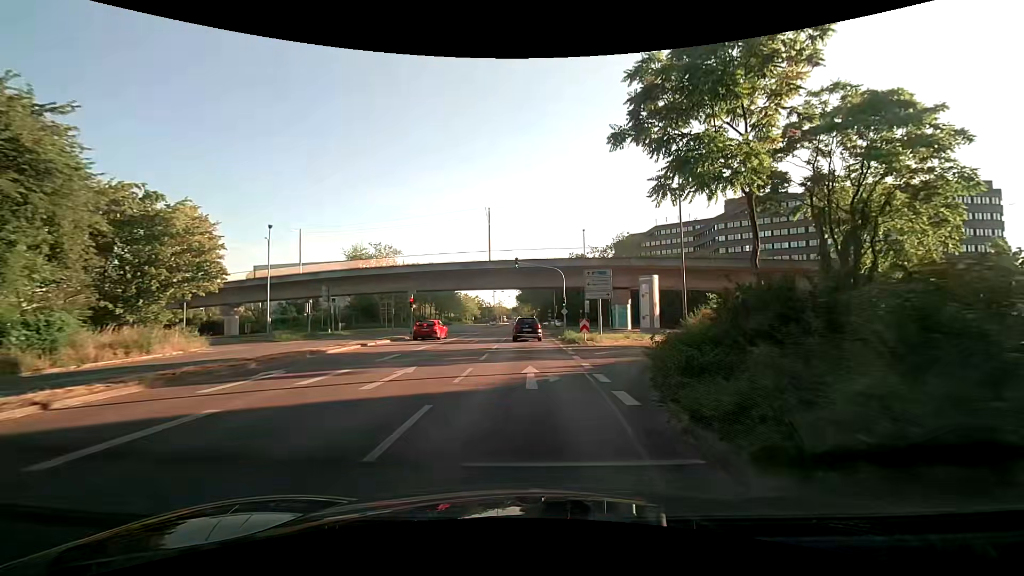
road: secondary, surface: asphalt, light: Day
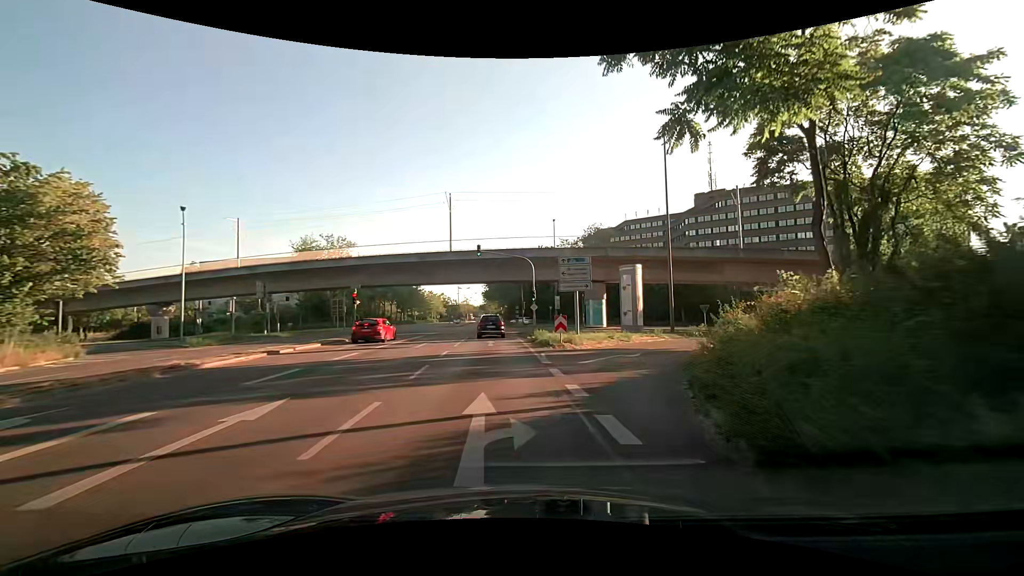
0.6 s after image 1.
(+0.1, +5.9) m; +3°
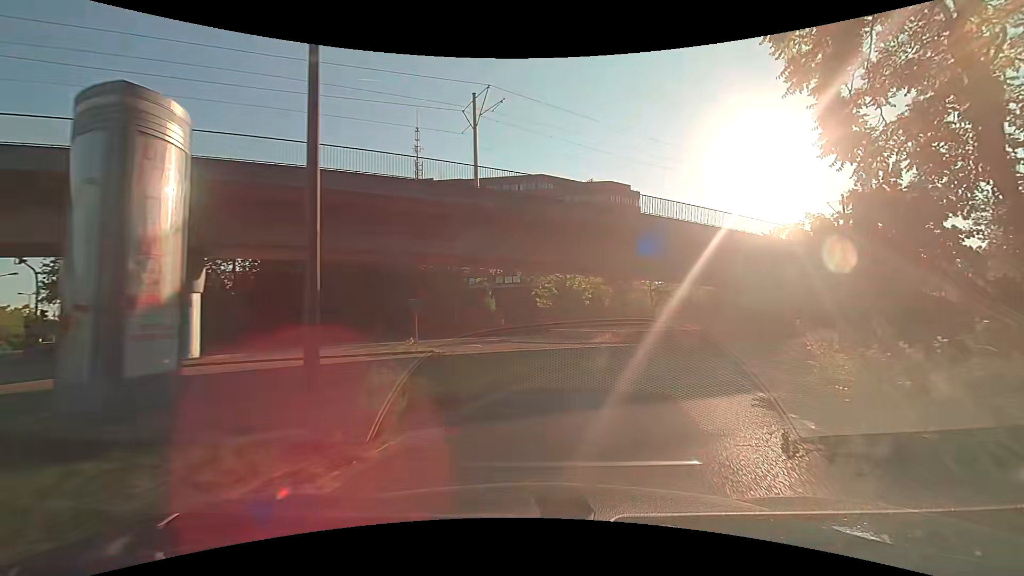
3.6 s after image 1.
(+7.6, +25.7) m; +34°
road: secondary_link
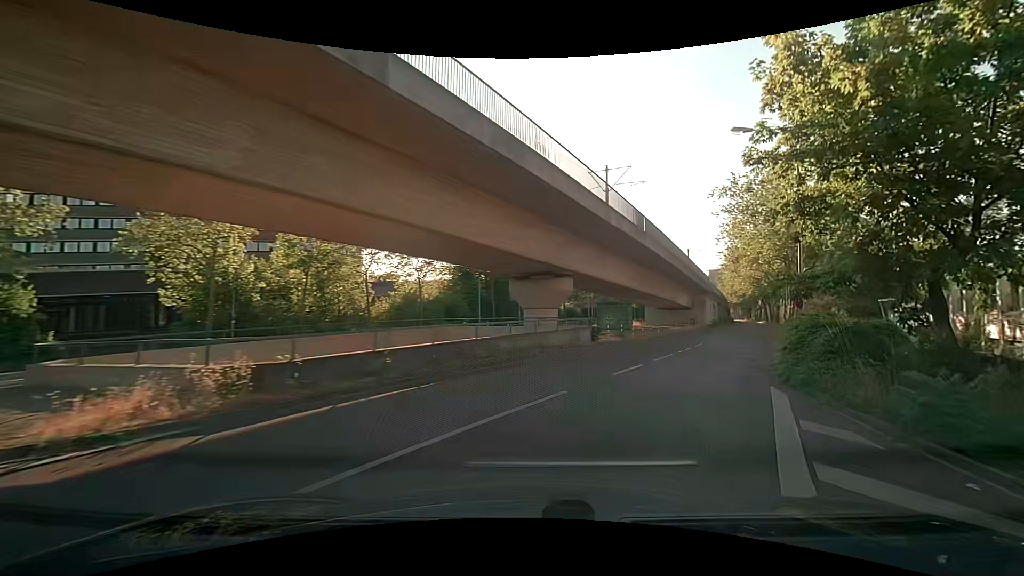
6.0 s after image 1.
(+4.5, +19.0) m; +30°
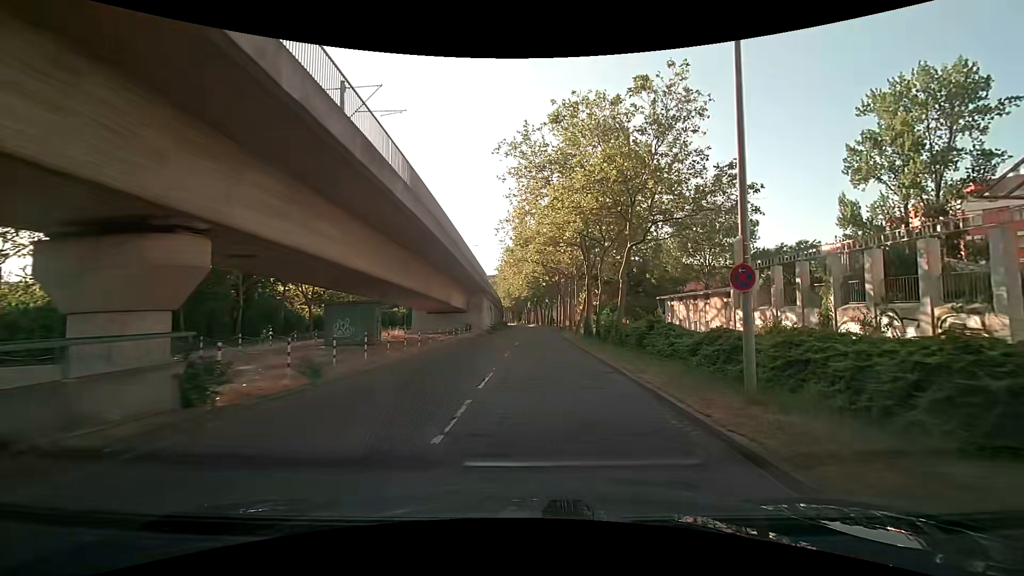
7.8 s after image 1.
(+4.1, +14.6) m; +25°
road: tertiary
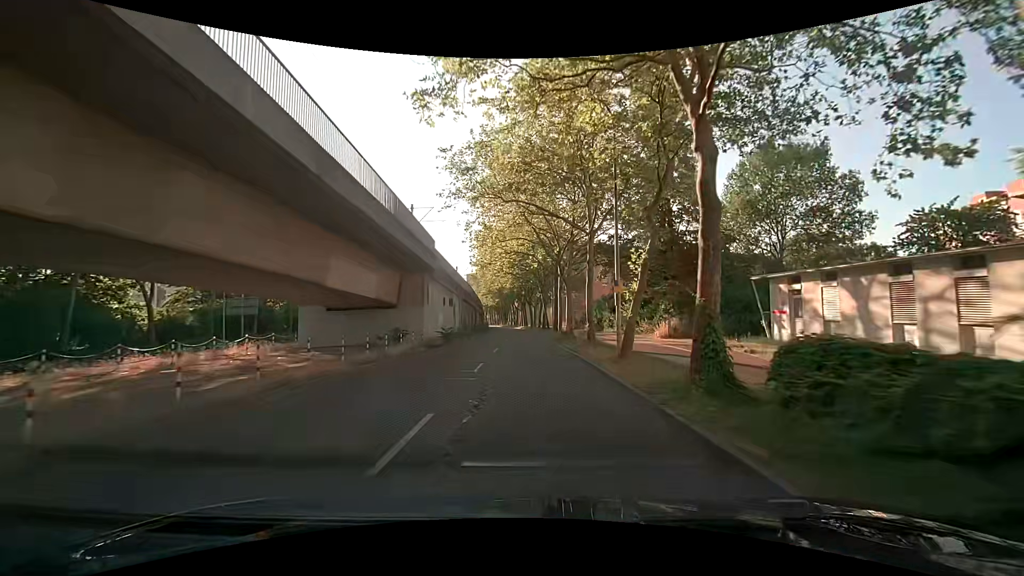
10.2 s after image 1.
(+0.1, +24.0) m; 0°
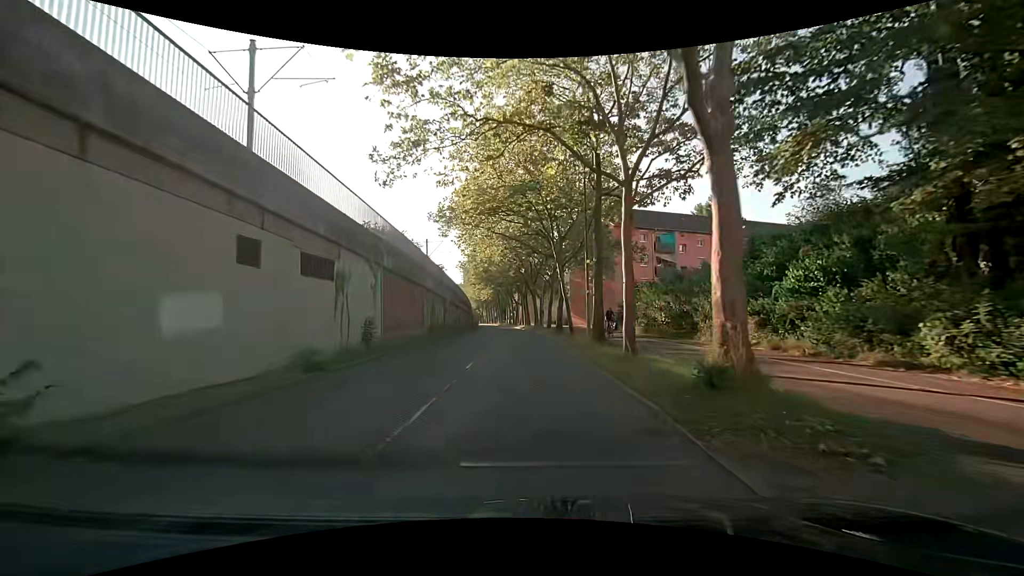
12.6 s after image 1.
(+0.3, +26.8) m; +2°
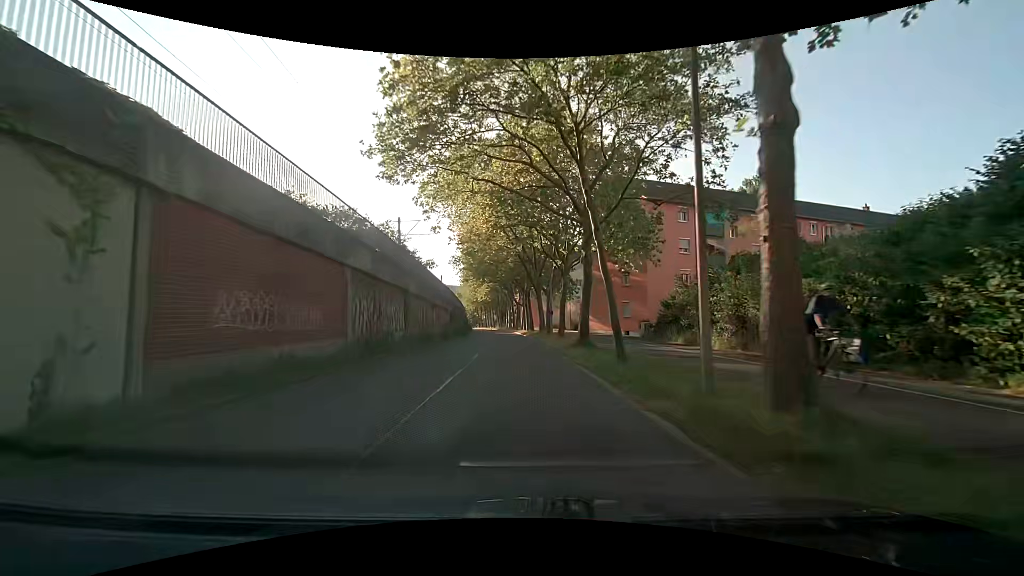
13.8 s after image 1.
(-0.2, +13.8) m; -1°
(0, +10) (0, +20) (-1, +30) (-2, +40) (-2, +50) (-3, +60) (-4, +70) (-5, +80) (-6, +90) (-7, +100) m
